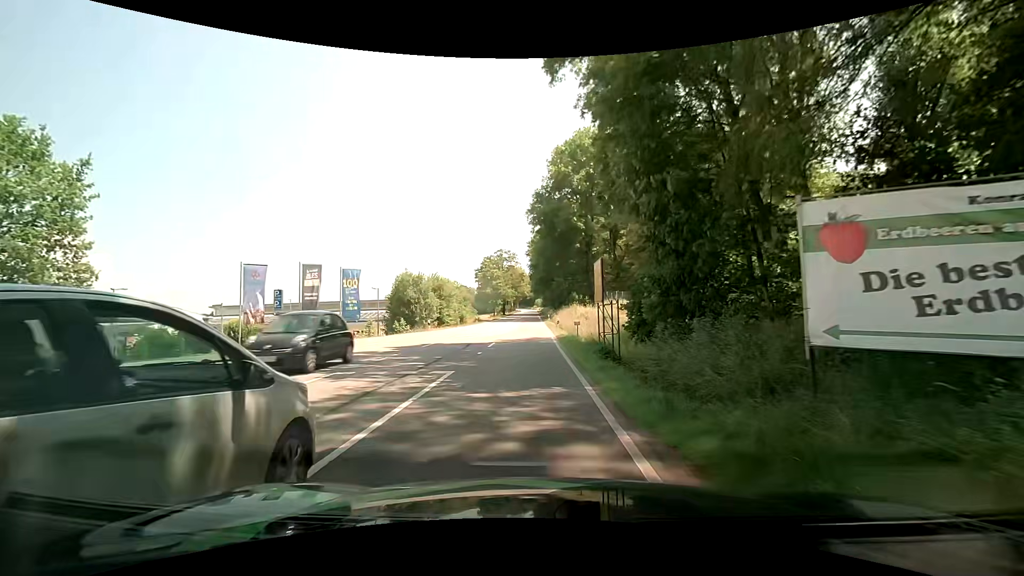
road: secondary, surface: asphalt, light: Day
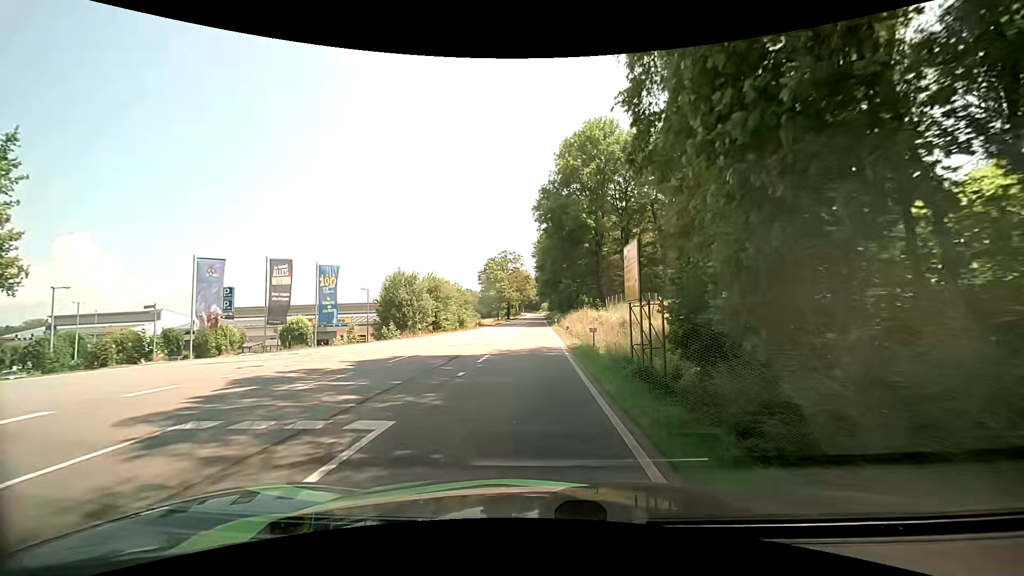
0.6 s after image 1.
(0.0, +5.4) m; 0°
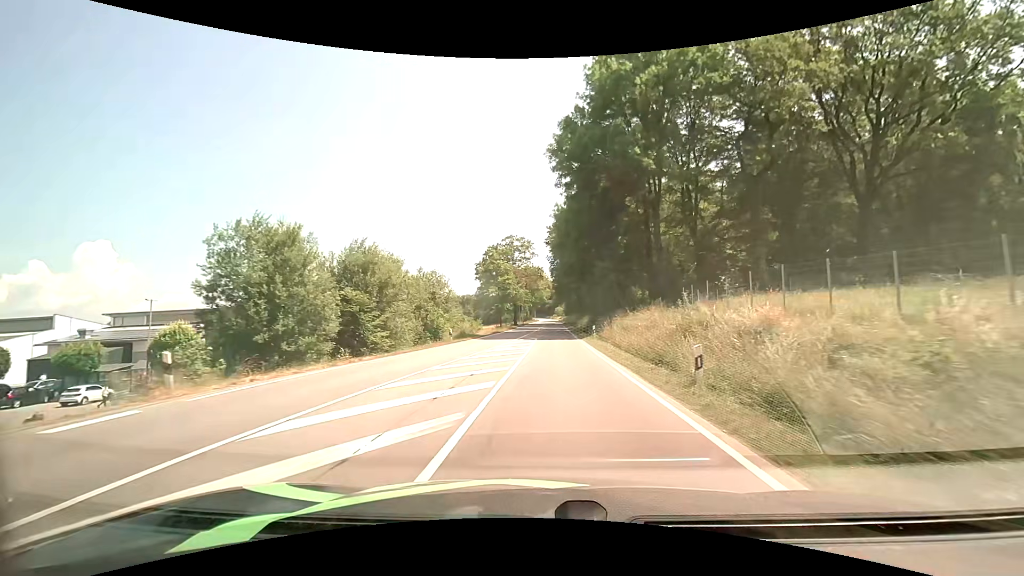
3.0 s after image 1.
(-0.8, +27.0) m; -2°
(0, +10) (0, +20) (+1, +30) (+1, +40) (+1, +50) (+1, +60) (+2, +70) (+2, +80) (+2, +90) (+2, +100) m
